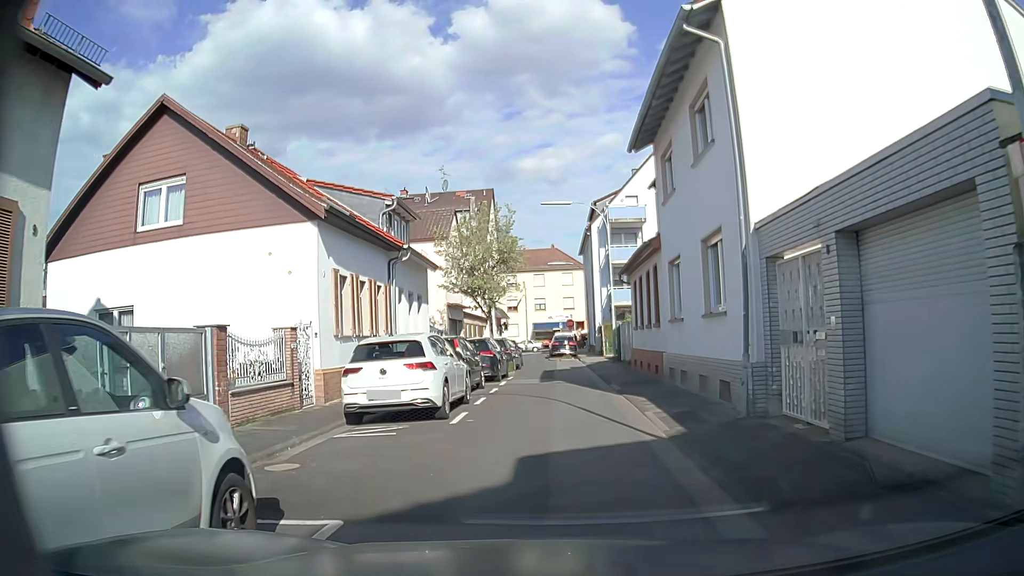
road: residential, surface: asphalt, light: Day
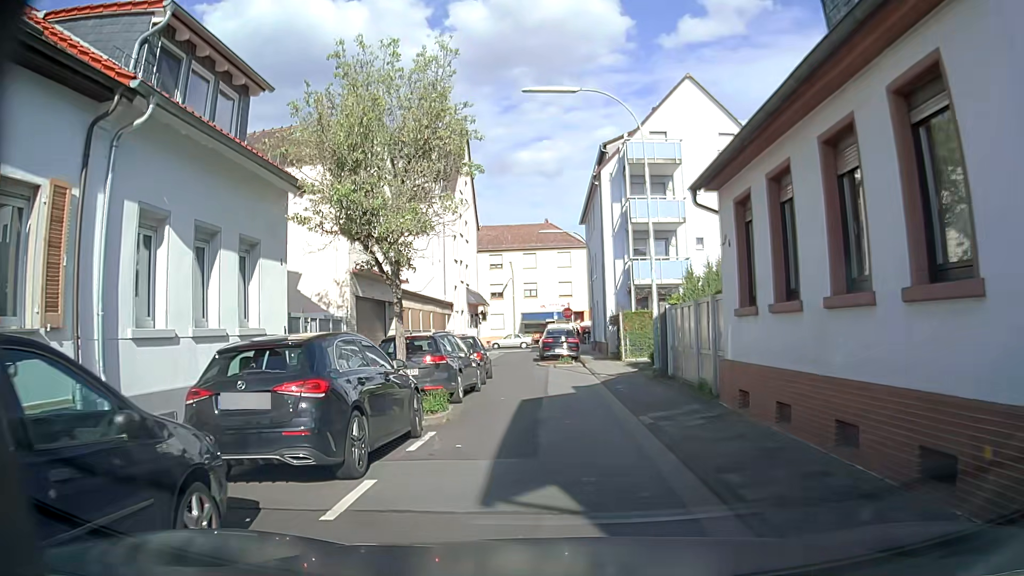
(+0.2, +14.8) m; 0°
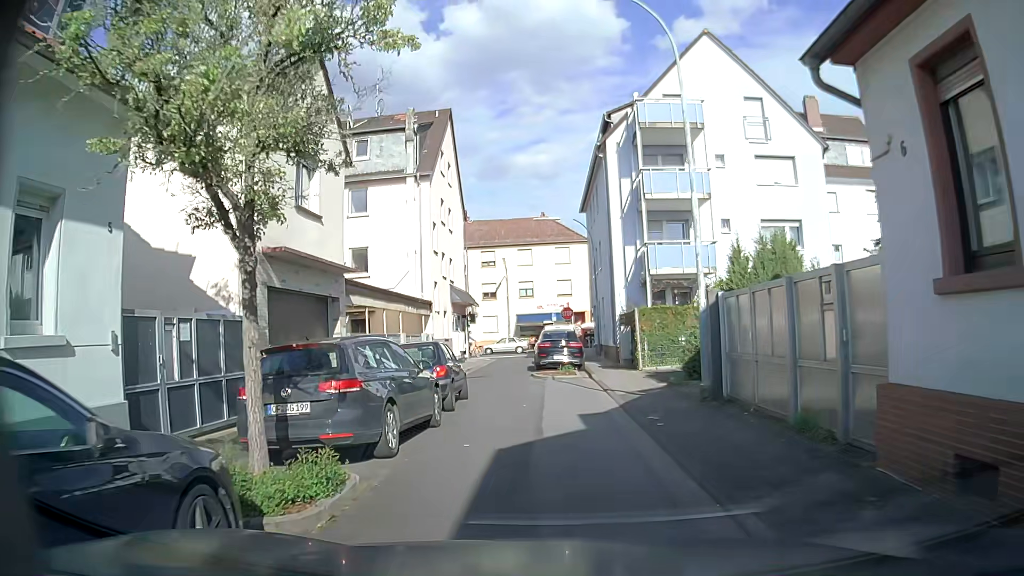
(+0.2, +5.8) m; +2°
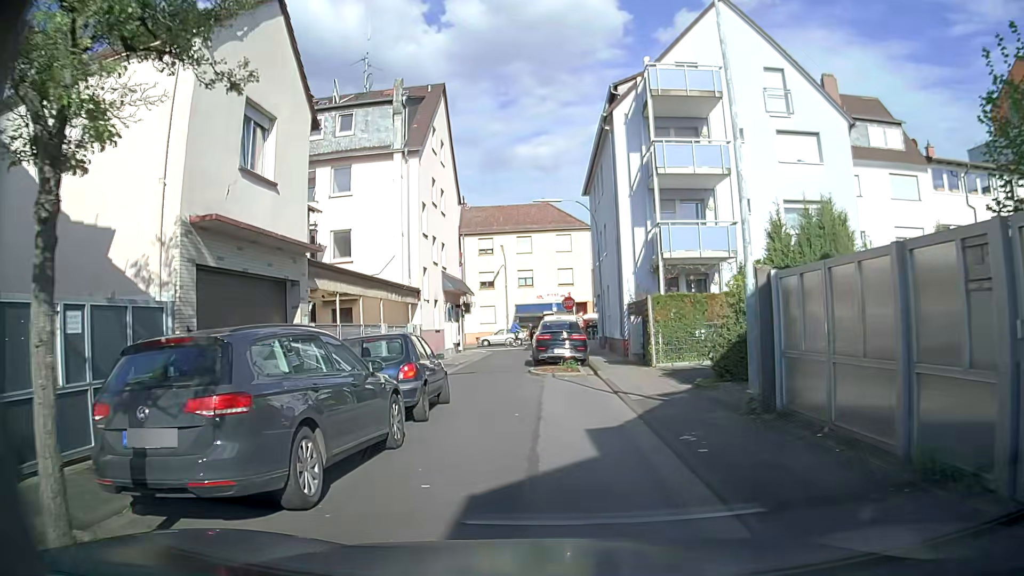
(0.0, +2.8) m; +2°
